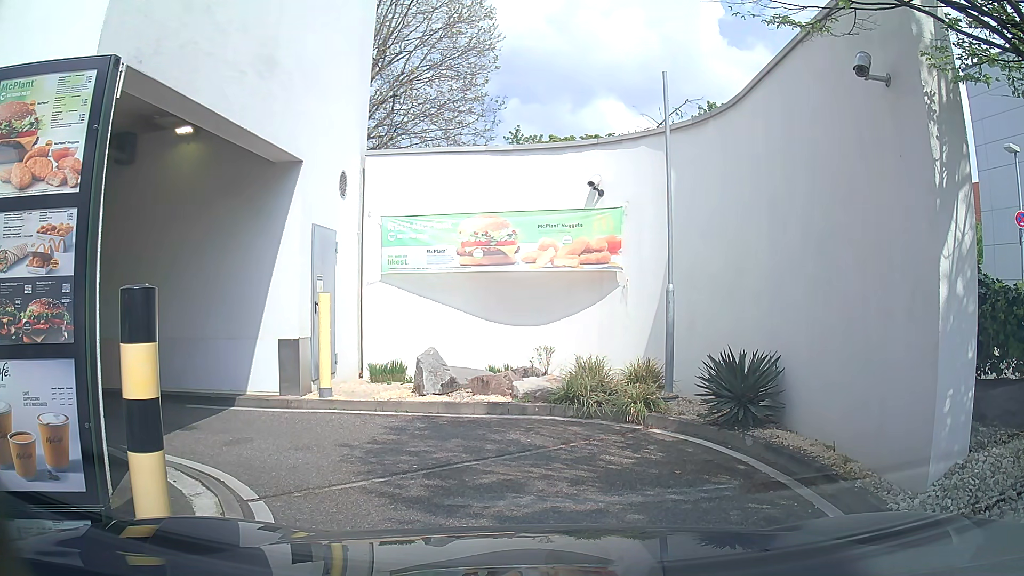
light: Day
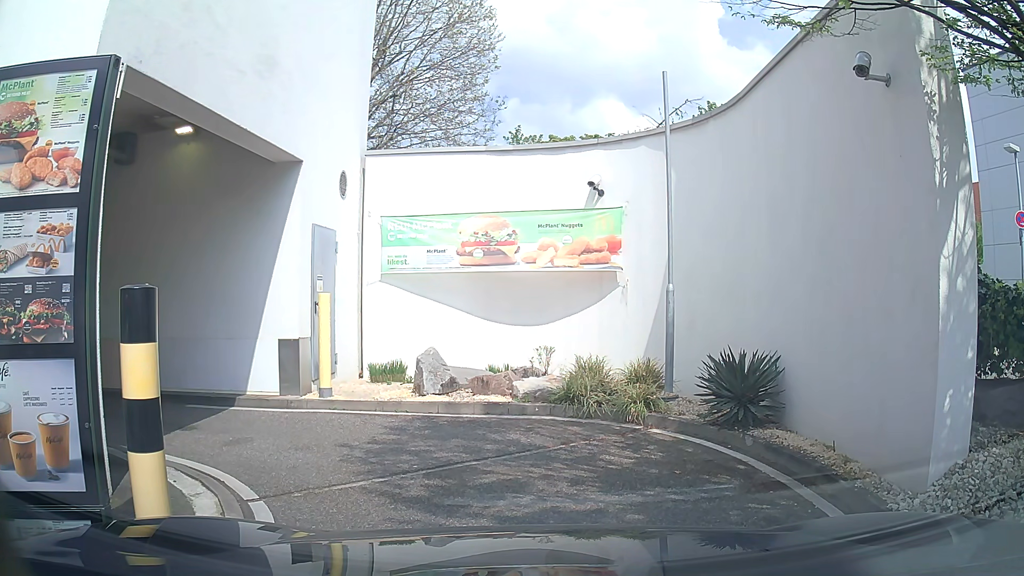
(0.0, 0.0) m; 0°
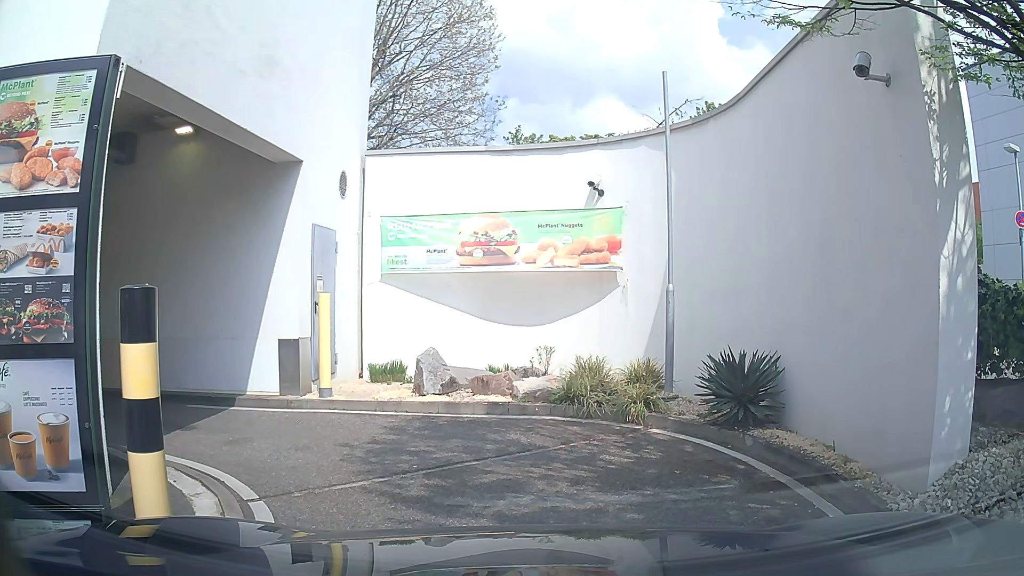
(0.0, 0.0) m; 0°
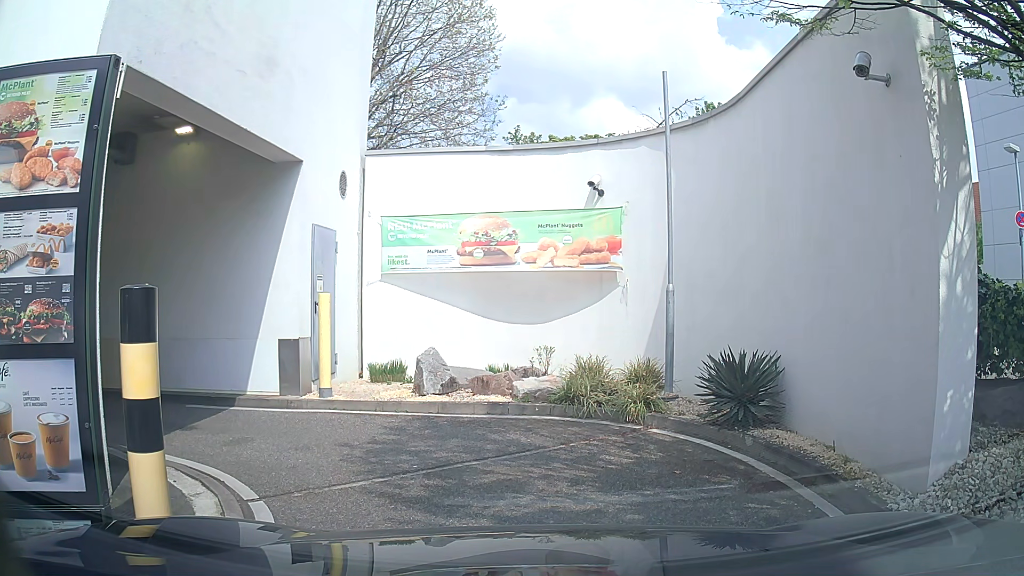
(0.0, 0.0) m; 0°
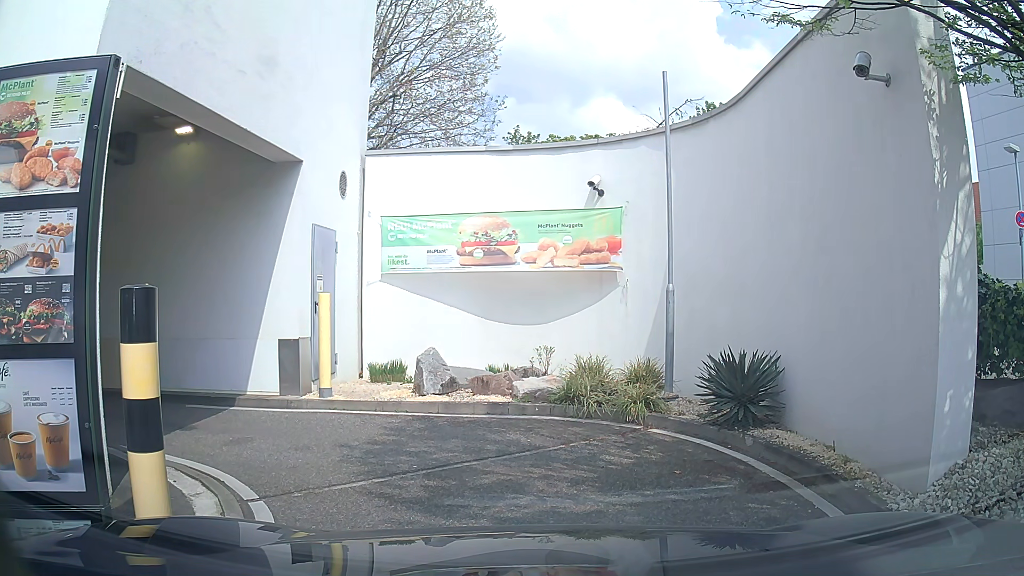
(0.0, 0.0) m; 0°
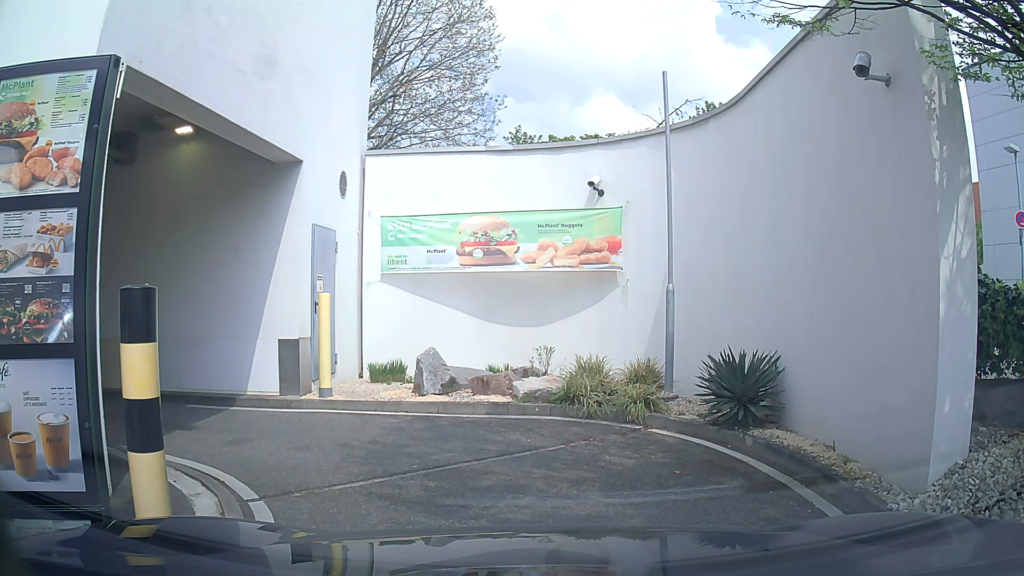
(0.0, 0.0) m; 0°
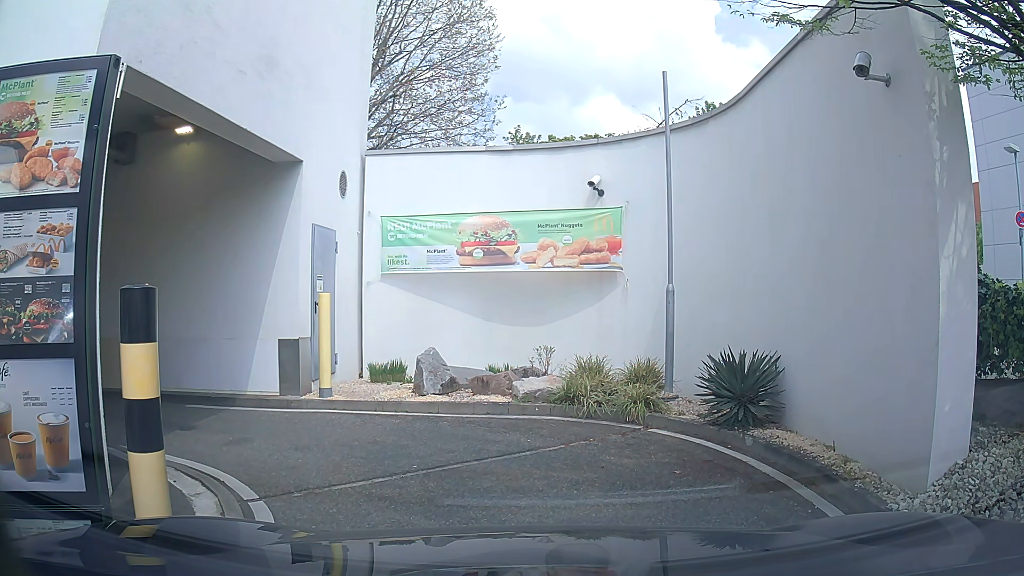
(0.0, 0.0) m; 0°
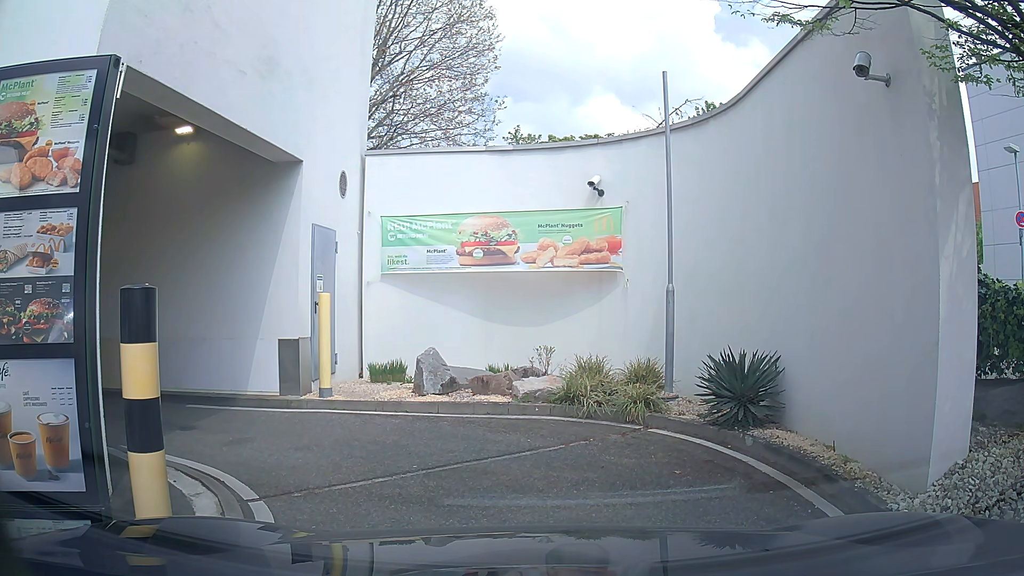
(0.0, 0.0) m; 0°
